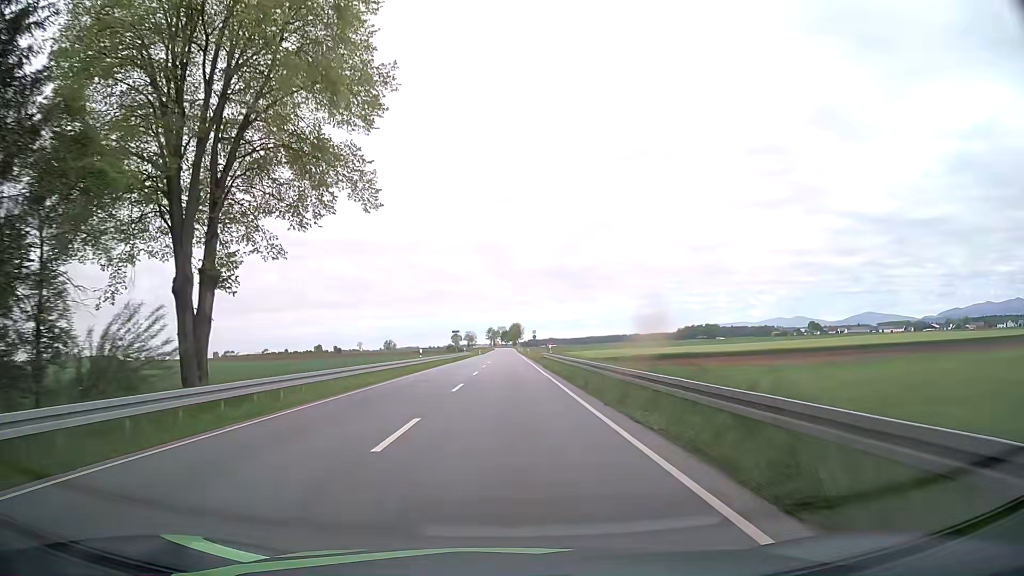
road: primary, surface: asphalt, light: Day
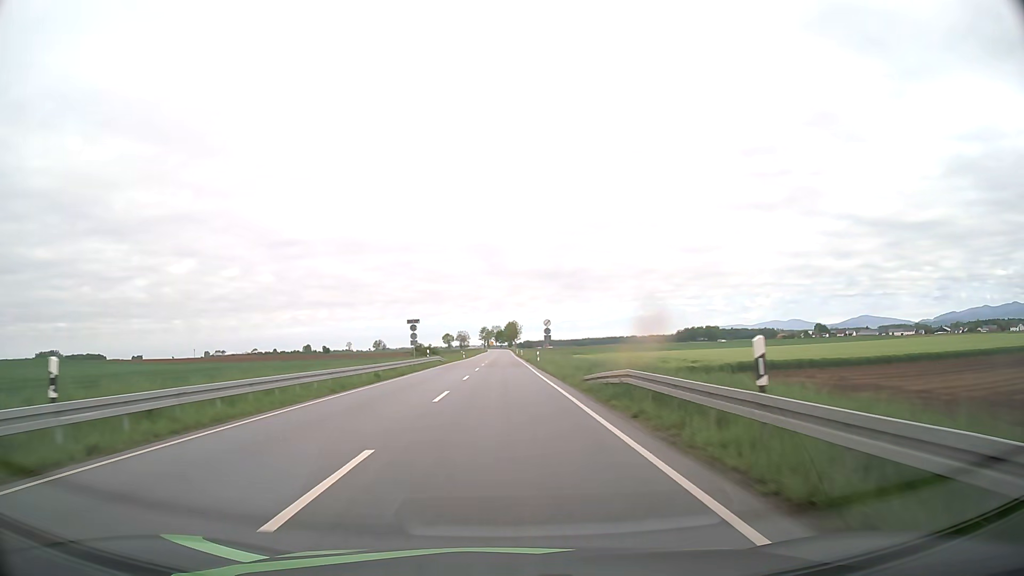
(-0.1, +40.1) m; 0°
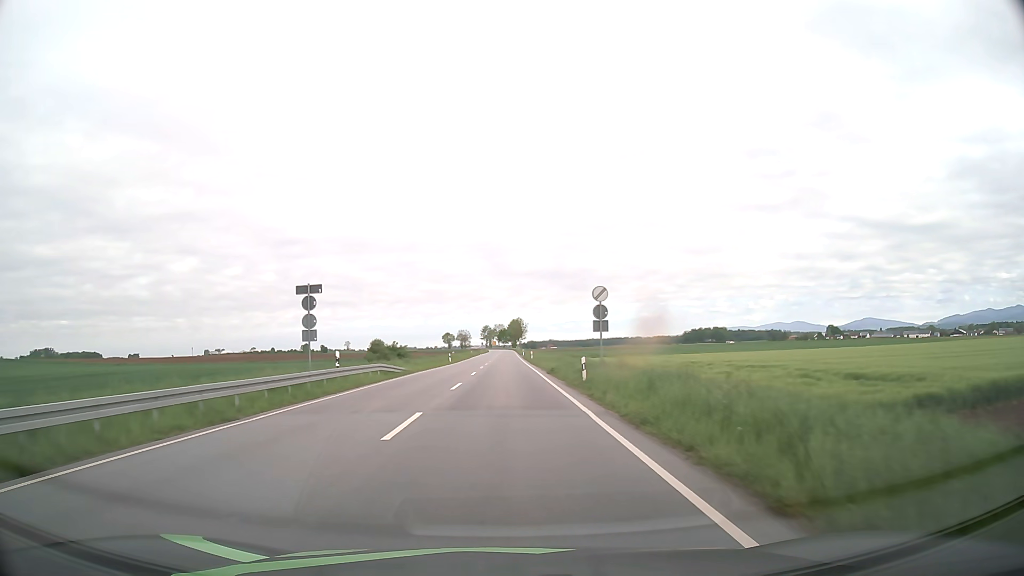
(-0.1, +31.2) m; 0°
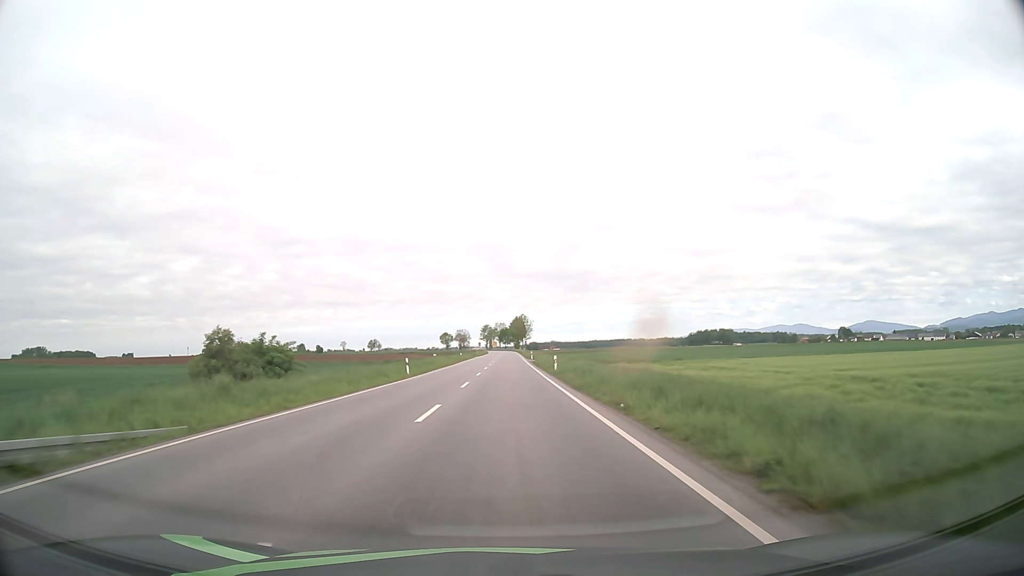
(-0.1, +33.8) m; 0°
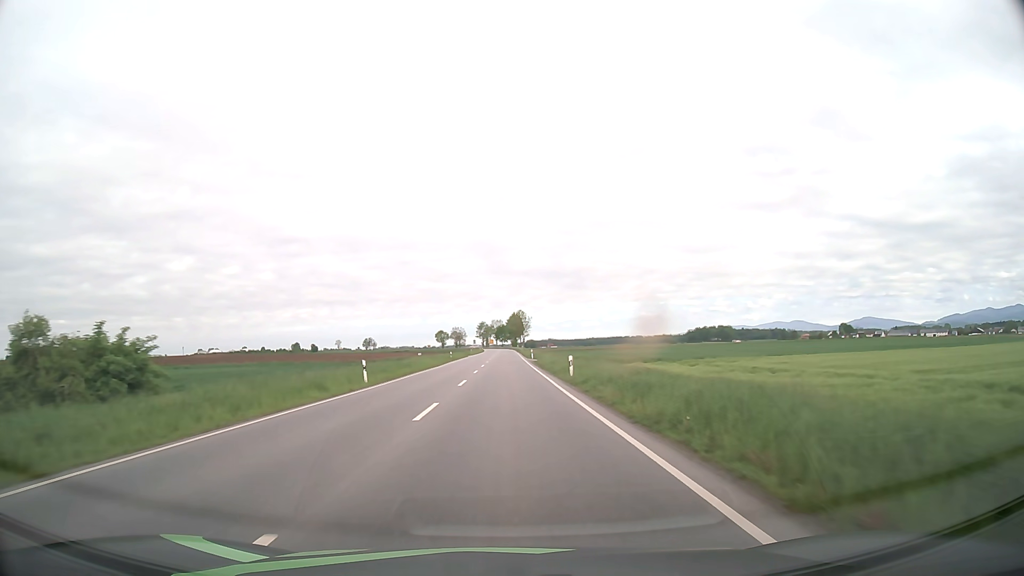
(0.0, +11.9) m; 0°
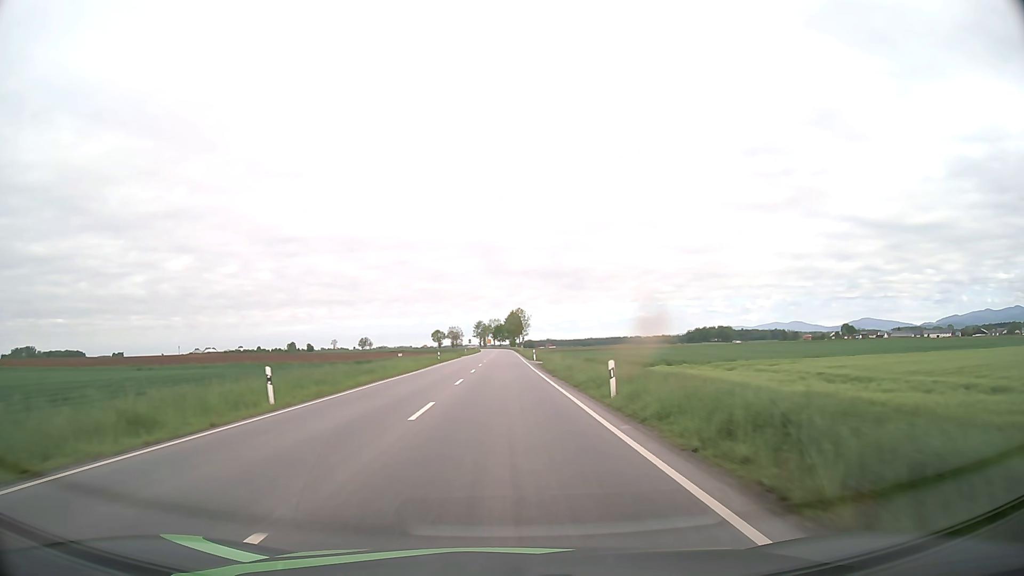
(0.0, +12.2) m; 0°
